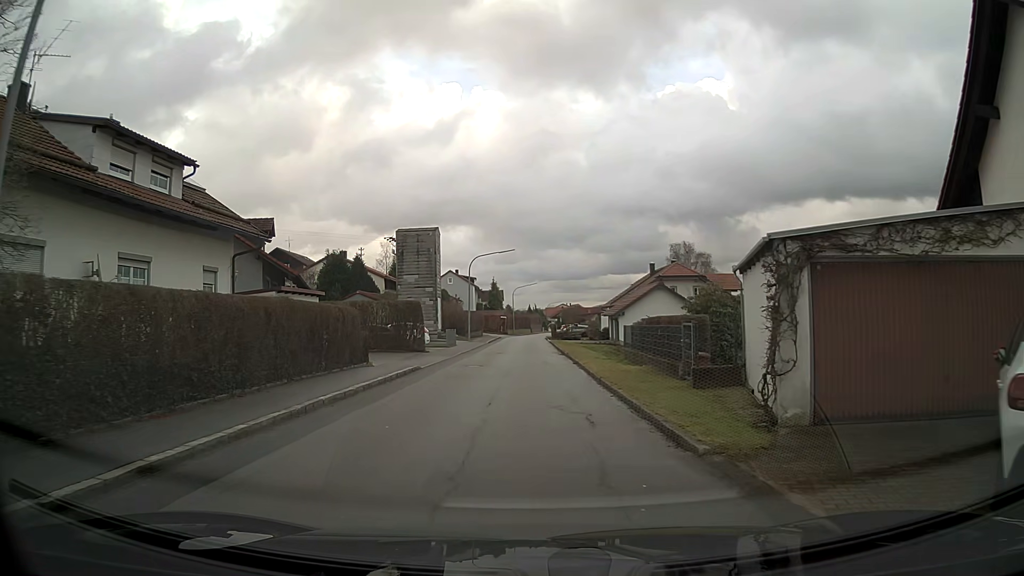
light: Day
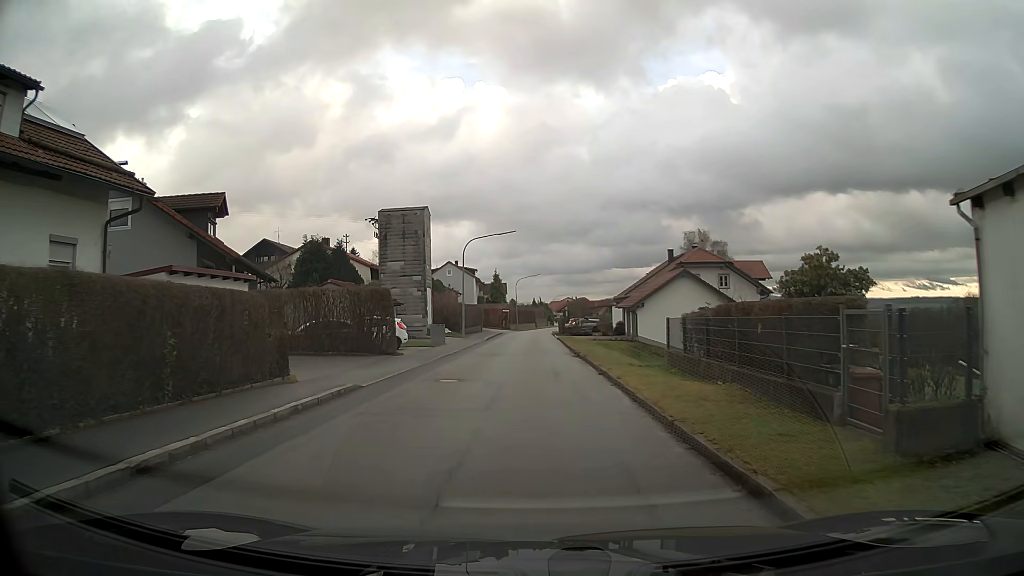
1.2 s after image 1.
(0.0, +8.0) m; 0°
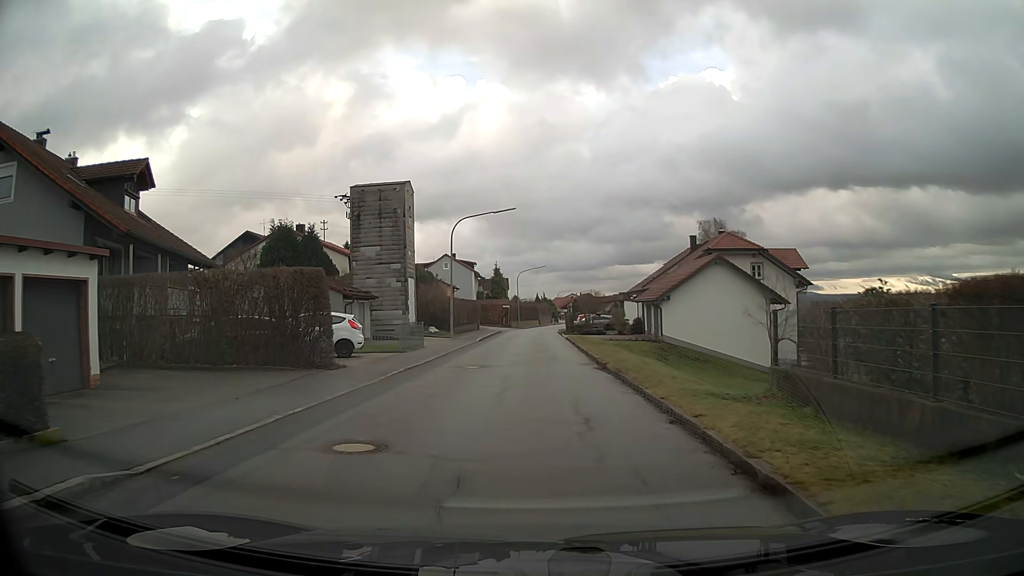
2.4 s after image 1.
(0.0, +8.5) m; 0°
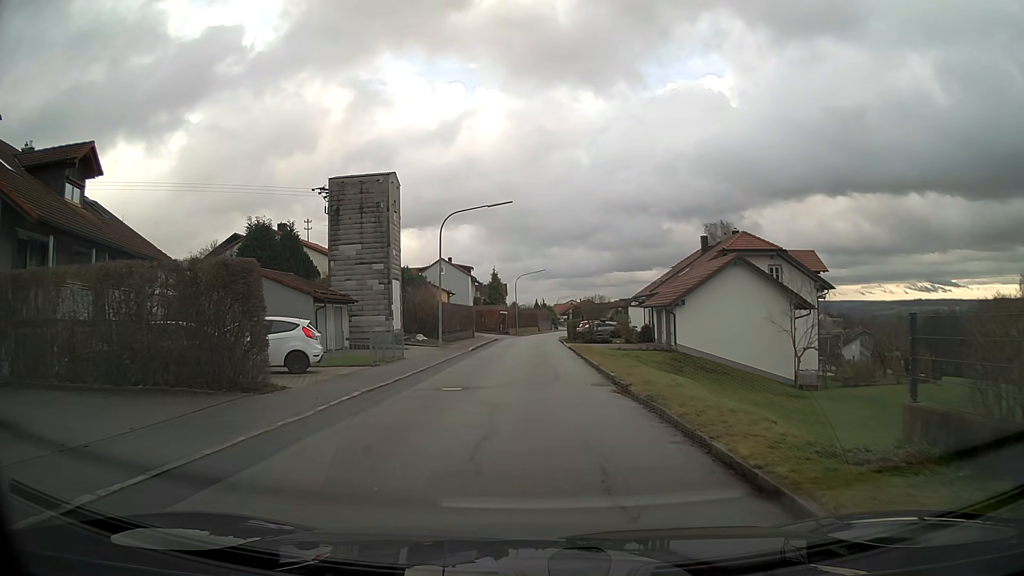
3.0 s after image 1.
(0.0, +4.4) m; 0°
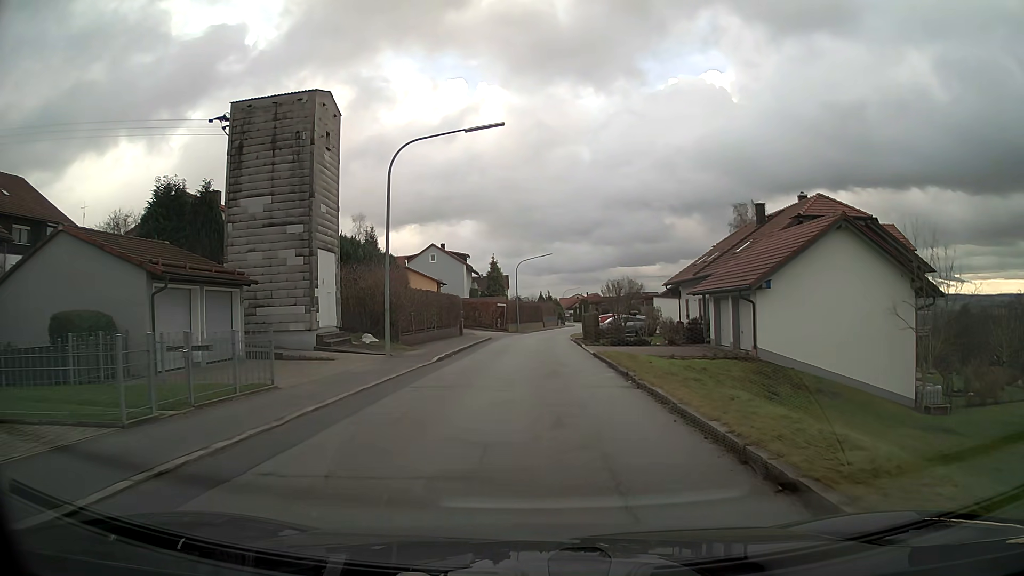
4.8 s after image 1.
(0.0, +13.3) m; 0°
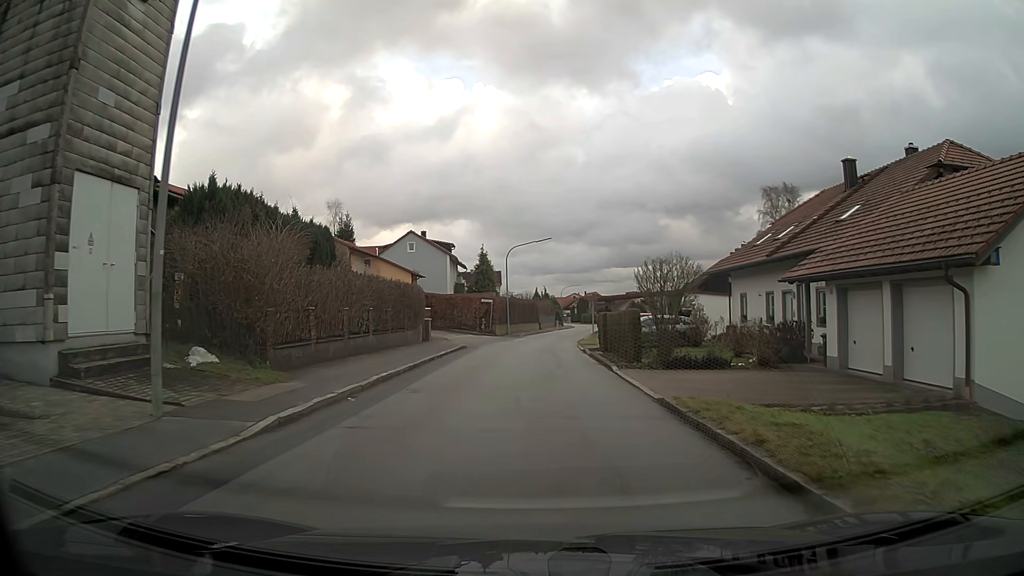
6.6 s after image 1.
(+0.1, +13.4) m; +1°
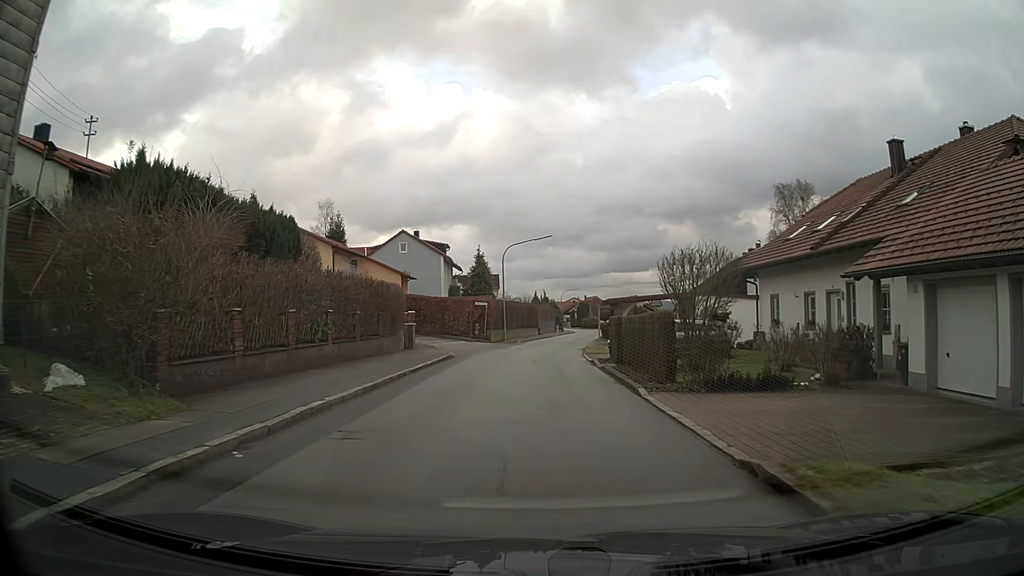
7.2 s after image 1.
(0.0, +4.5) m; 0°
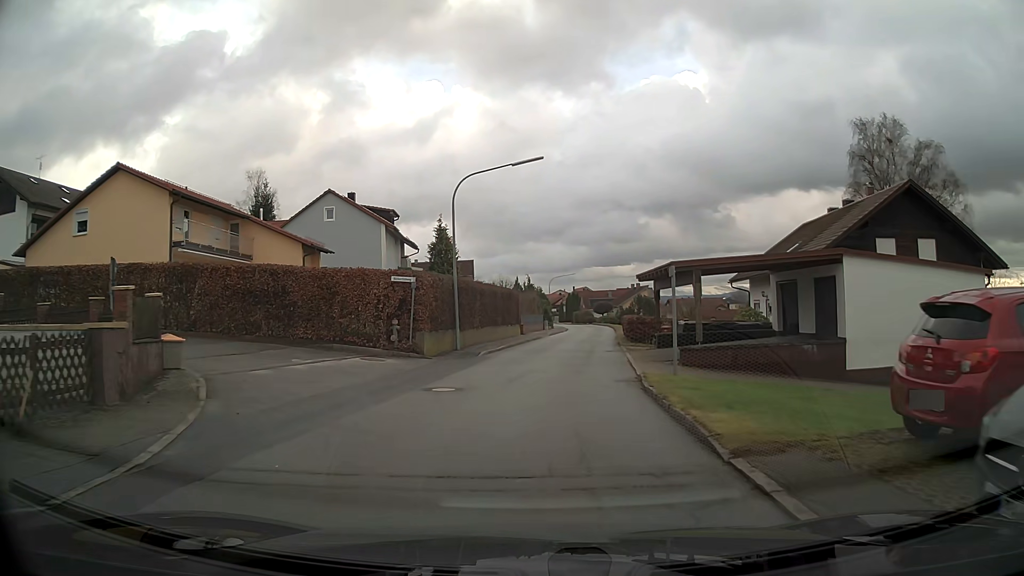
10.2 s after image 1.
(+0.3, +22.9) m; +2°
(0, +10) (+1, +20) (+2, +30) (+3, +40) (+4, +50) (+5, +60) (+6, +70) (+6, +80) (+6, +90) (+6, +100) m
